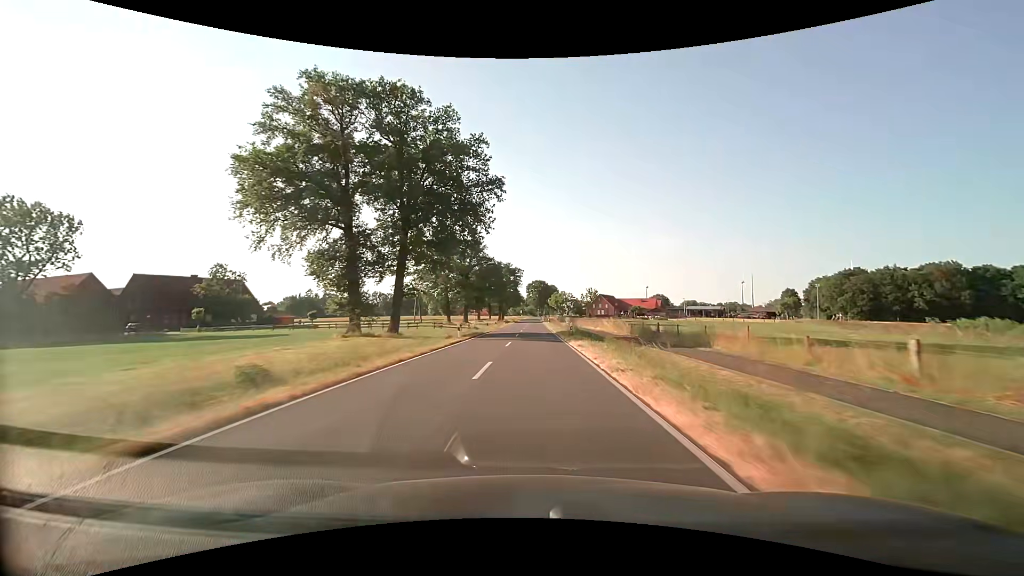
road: secondary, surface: asphalt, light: Day
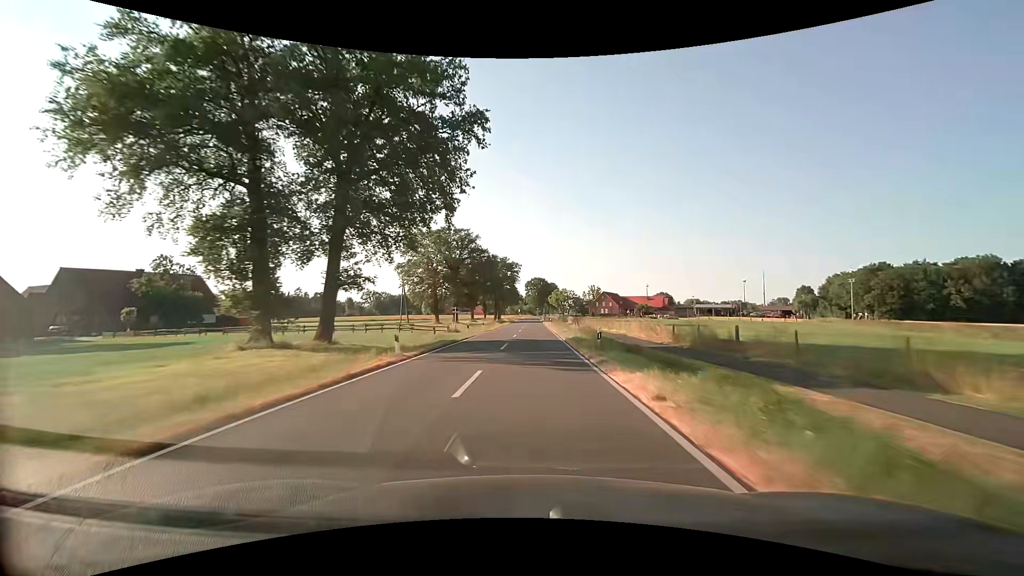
(+0.1, +14.5) m; 0°
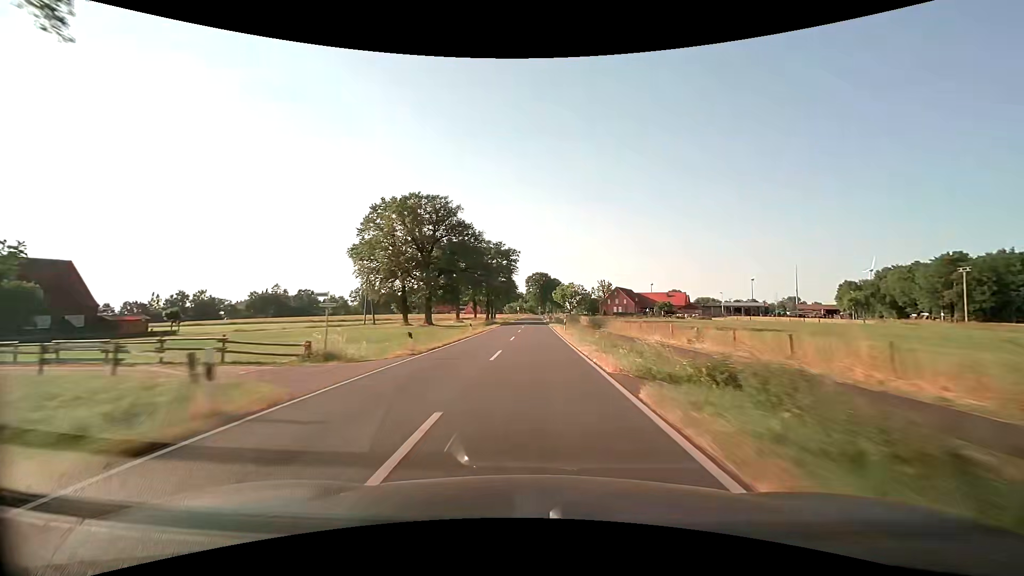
(-0.1, +29.6) m; -1°
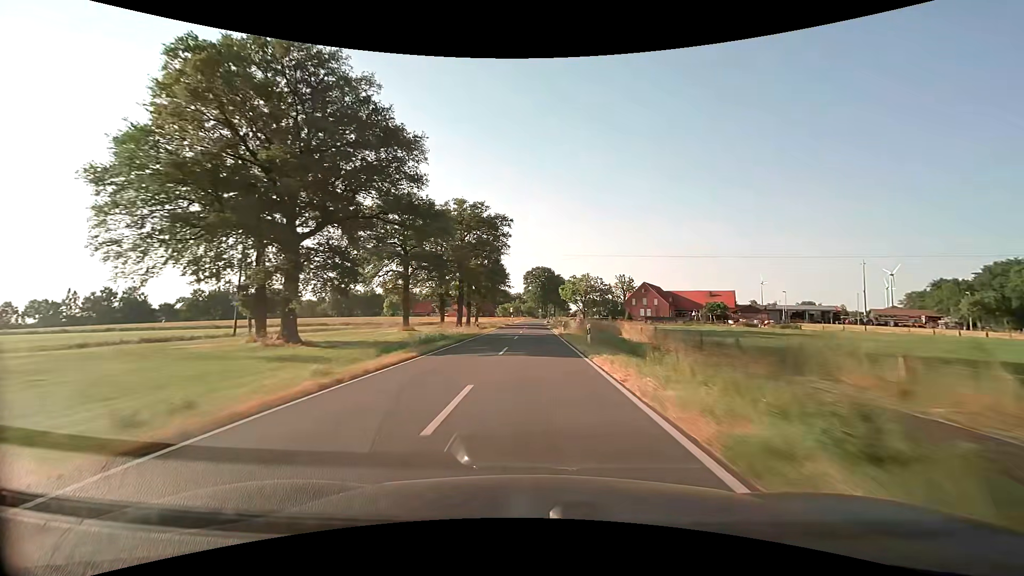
(+0.2, +45.5) m; 0°
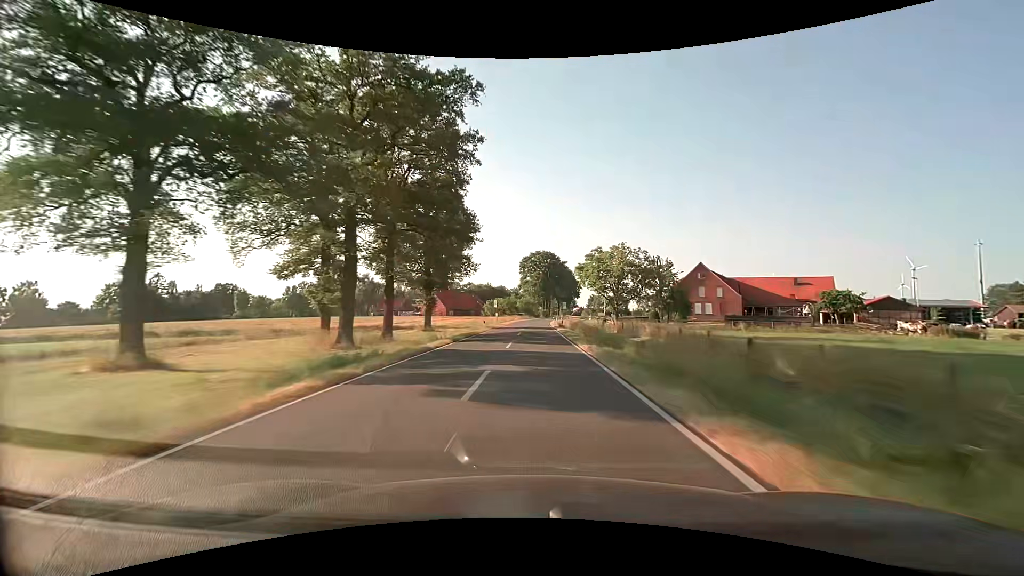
(0.0, +46.2) m; 0°
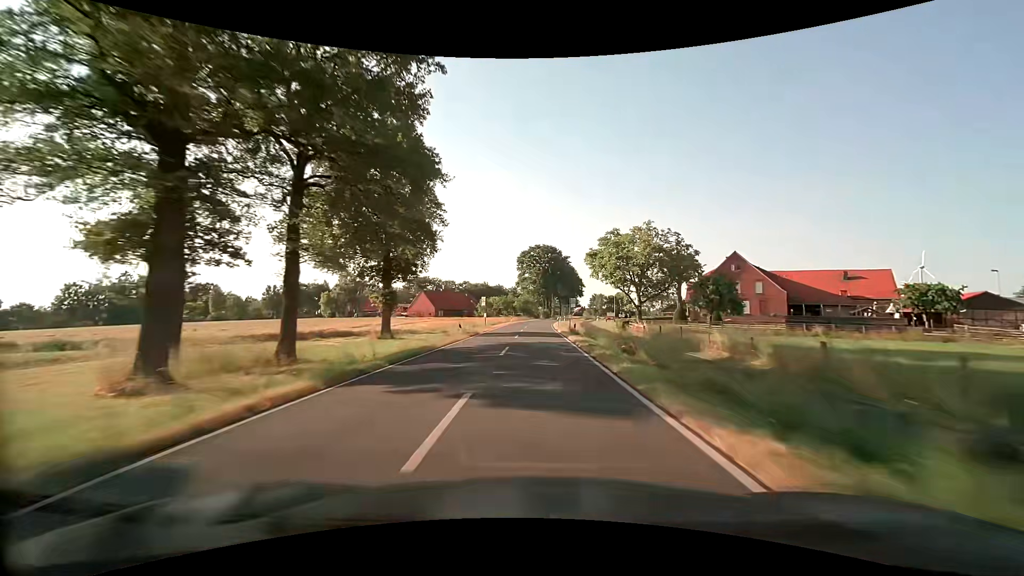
(0.0, +15.4) m; 0°
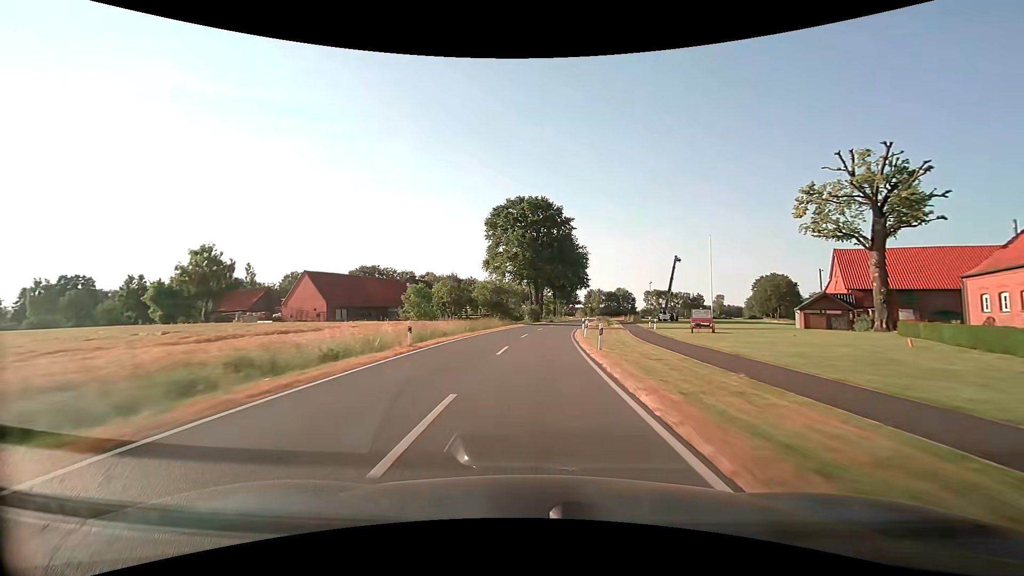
(+0.5, +60.2) m; +1°
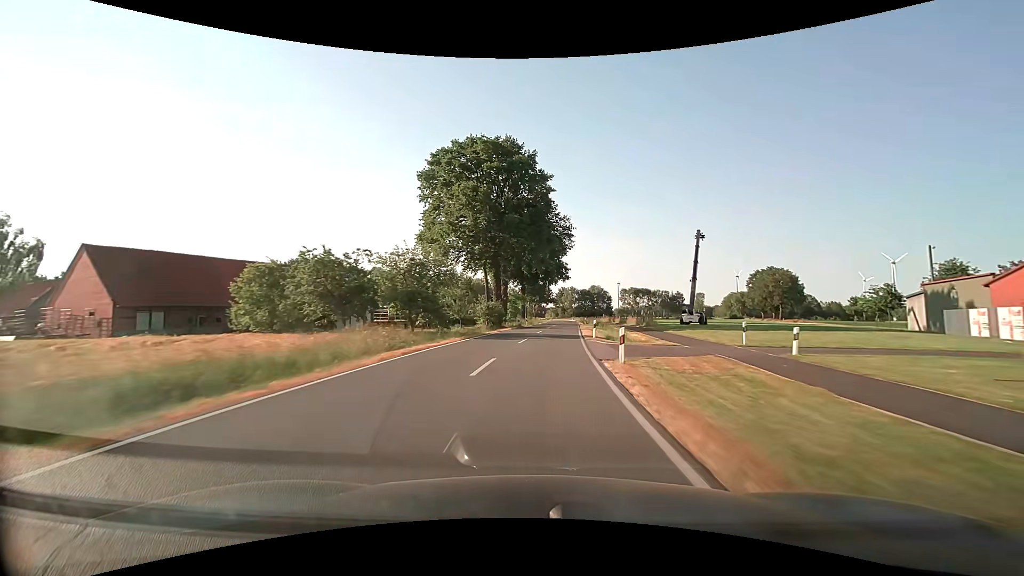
(+1.0, +29.5) m; +4°
(0, +10) (+1, +20) (+1, +30) (+2, +40) (+3, +50) (+4, +60) (+5, +70) (+6, +80) (+7, +90) (+7, +100) m
